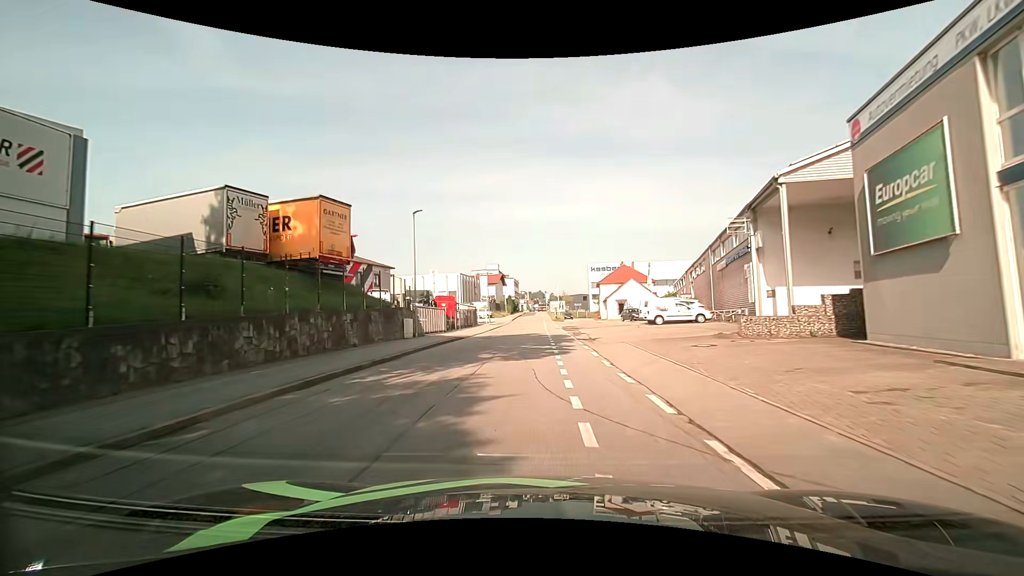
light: Day
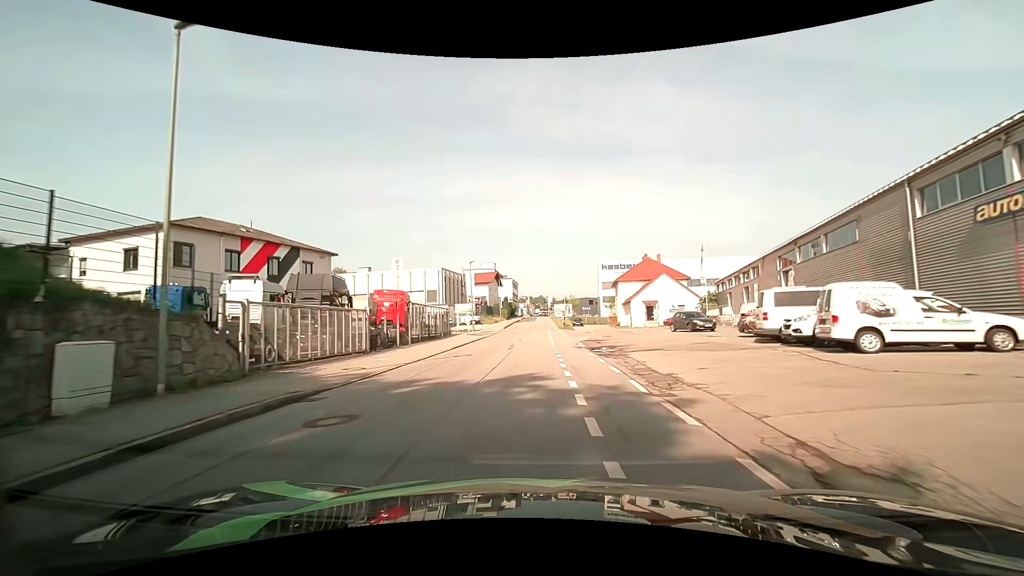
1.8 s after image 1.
(0.0, +21.5) m; 0°
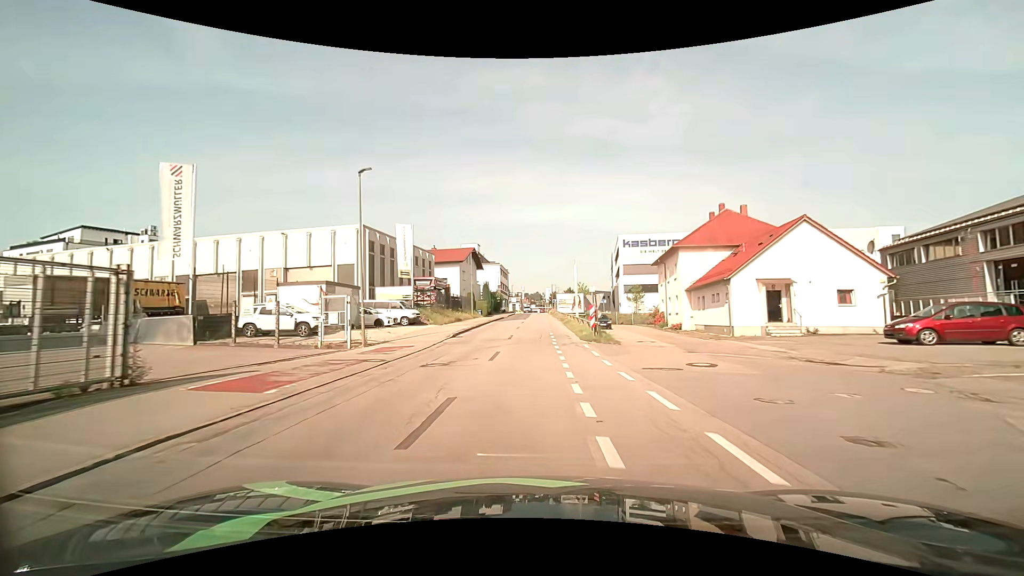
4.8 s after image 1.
(+0.1, +35.6) m; 0°
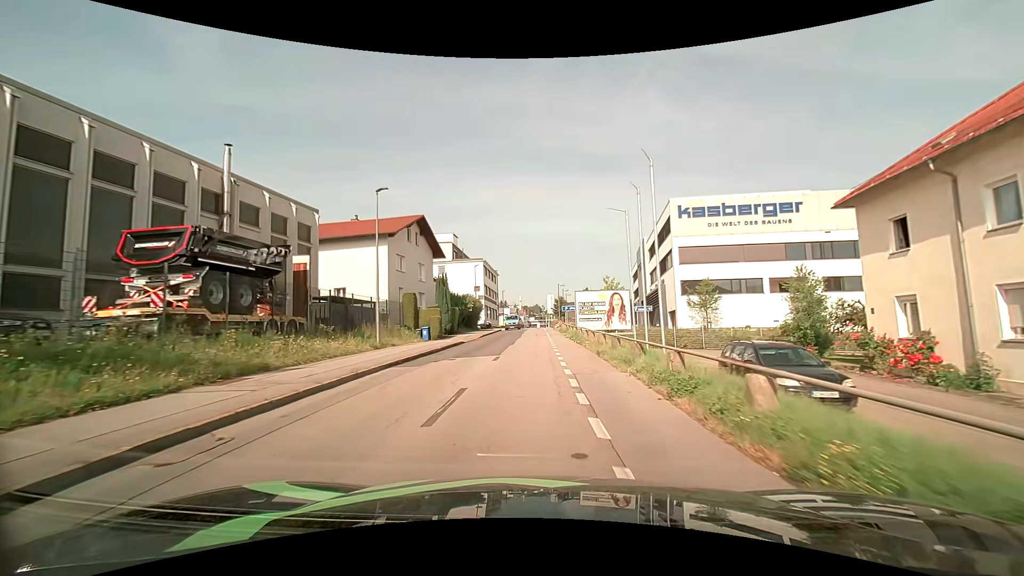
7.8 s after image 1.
(0.0, +35.4) m; 0°
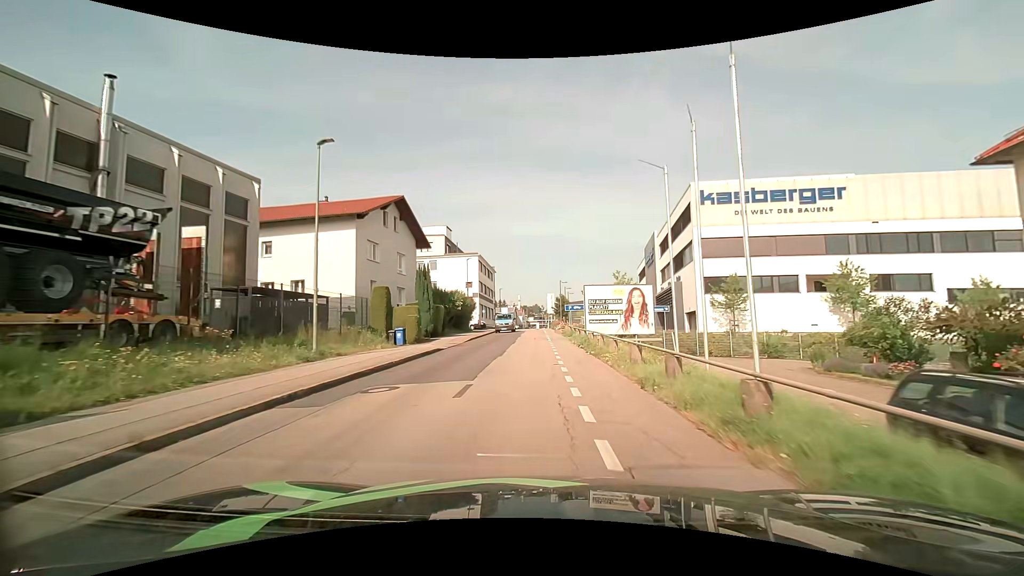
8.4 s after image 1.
(0.0, +7.0) m; 0°
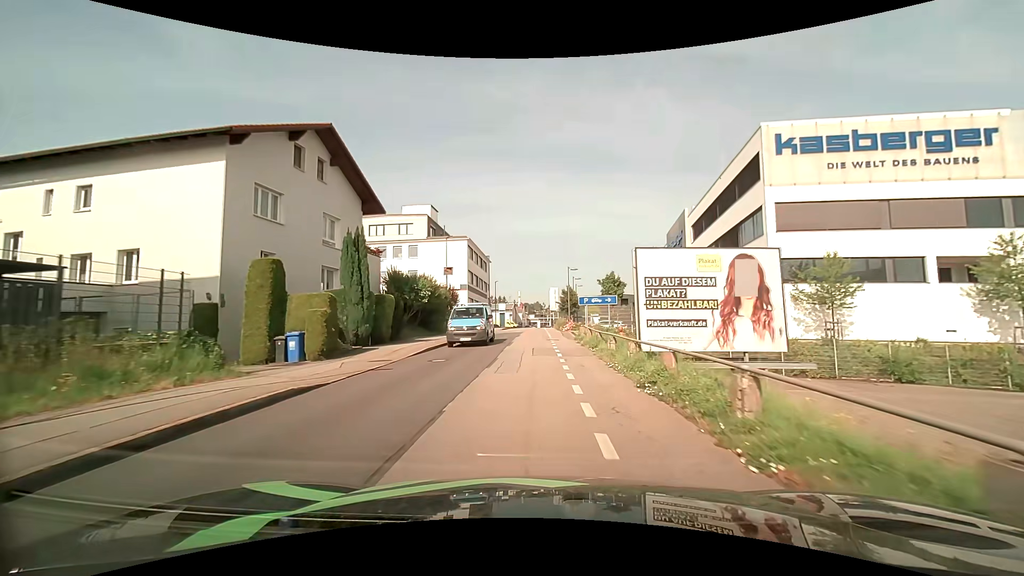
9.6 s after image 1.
(0.0, +13.9) m; 0°
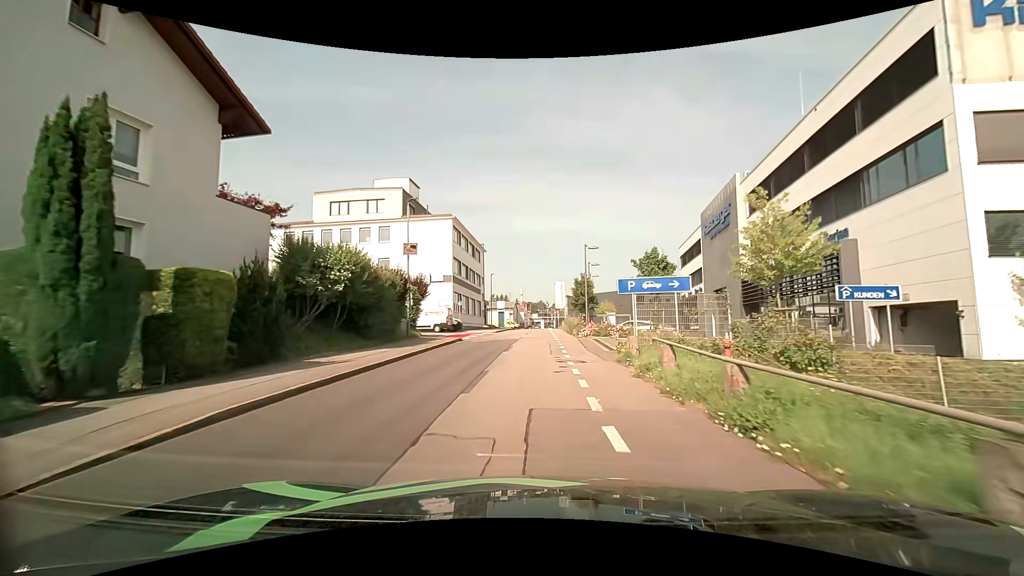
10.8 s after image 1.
(0.0, +13.9) m; 0°
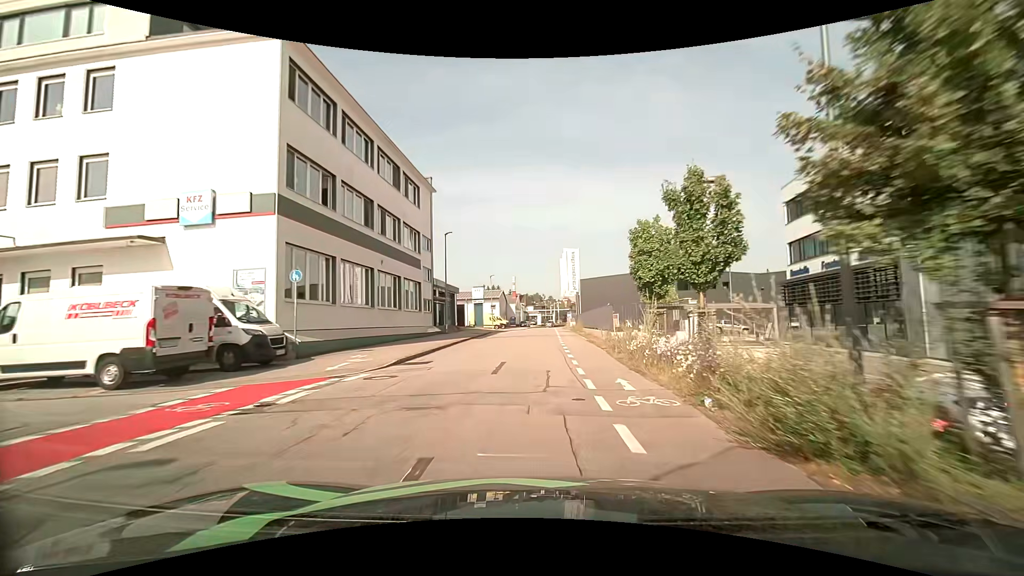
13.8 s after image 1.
(+0.1, +34.5) m; 0°
(0, +10) (0, +20) (0, +30) (+1, +40) (+1, +50) (+1, +60) (+1, +70) (+2, +80) (+2, +90) (+3, +100) m
